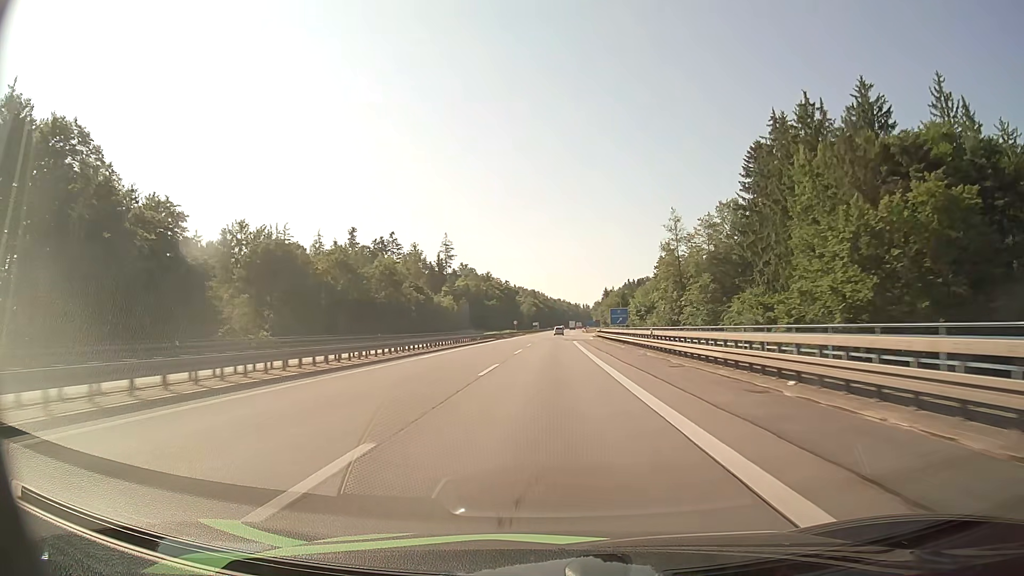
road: motorway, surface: asphalt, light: Day
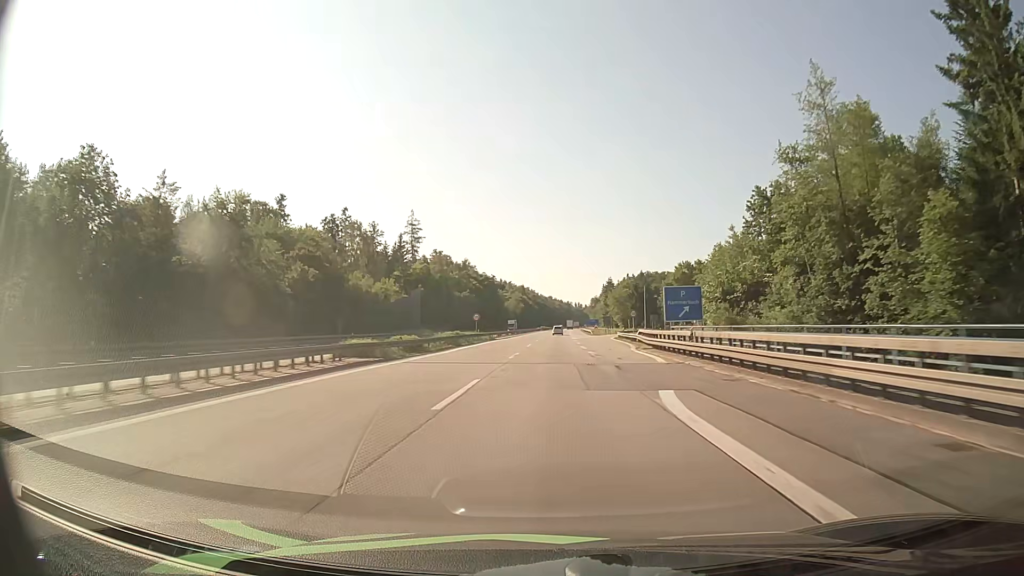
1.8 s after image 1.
(+0.3, +56.1) m; +1°
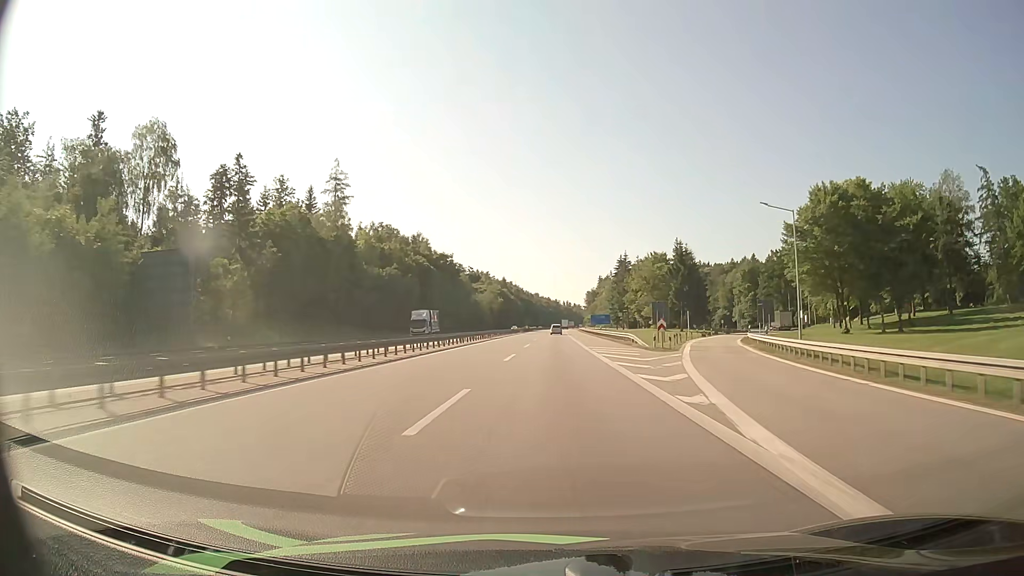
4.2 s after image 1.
(+0.7, +75.1) m; +1°
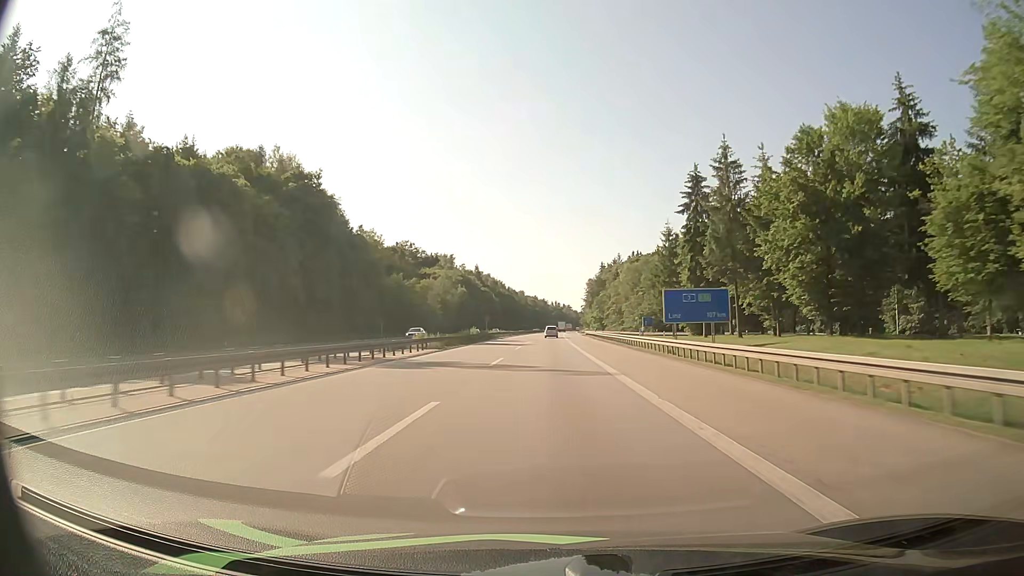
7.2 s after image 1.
(+0.9, +93.4) m; +1°
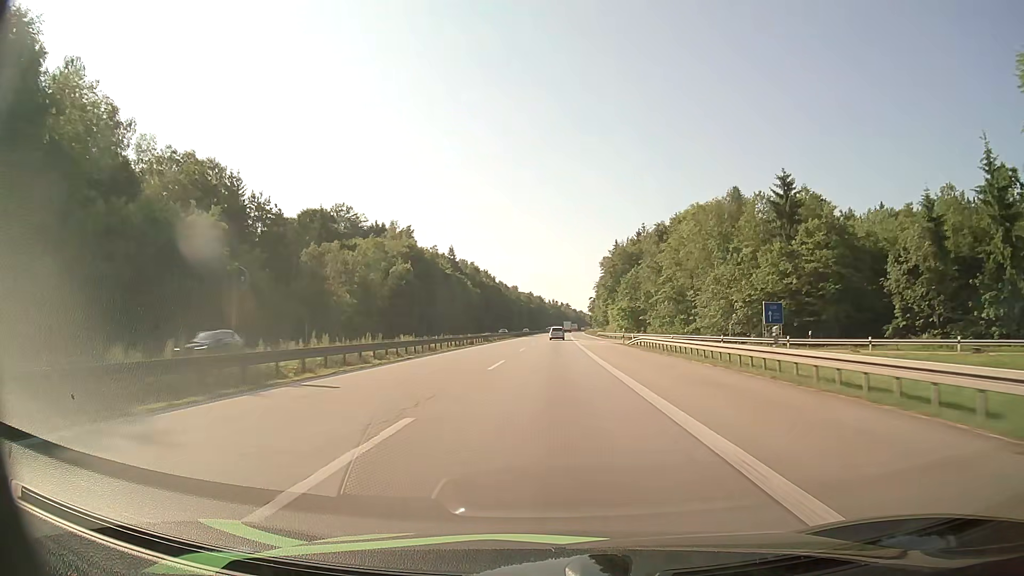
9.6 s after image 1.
(+0.3, +74.4) m; +1°
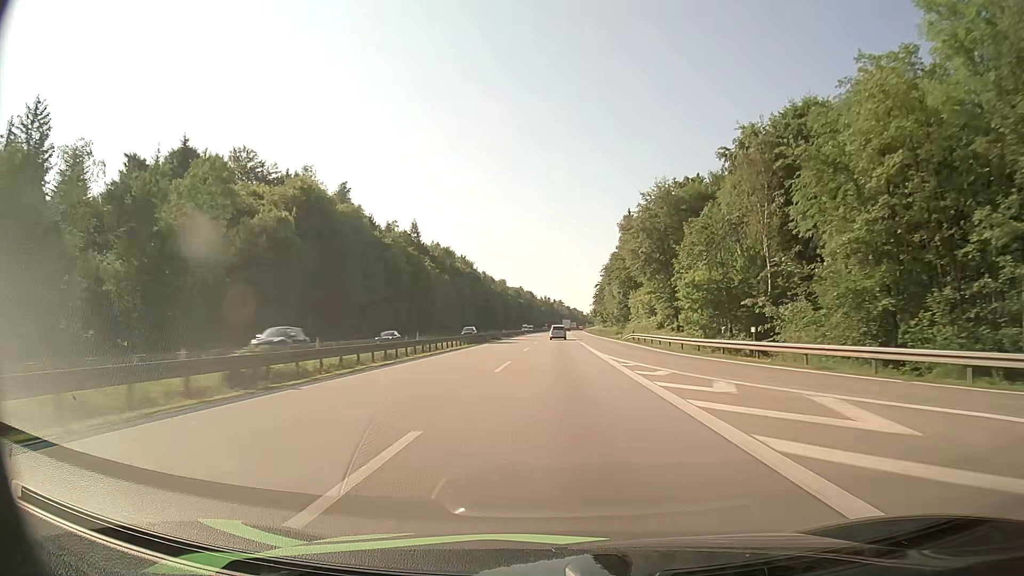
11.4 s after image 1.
(+0.1, +55.6) m; 0°
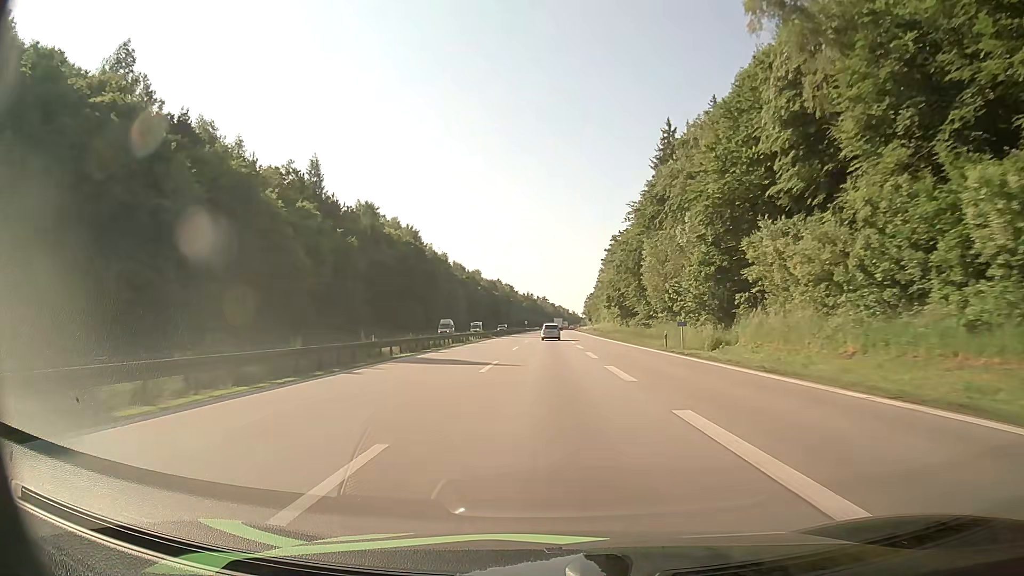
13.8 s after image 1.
(+0.9, +73.3) m; +1°
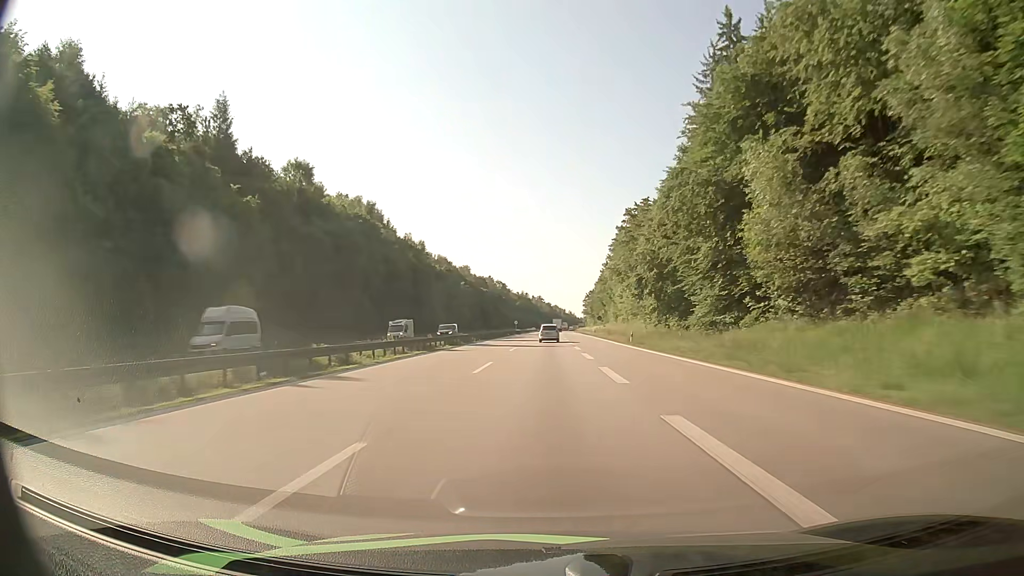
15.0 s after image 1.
(+0.1, +36.1) m; 0°
(0, +10) (0, +20) (0, +30) (0, +40) (0, +50) (0, +60) (0, +70) (0, +80) (0, +90) (0, +100) m
